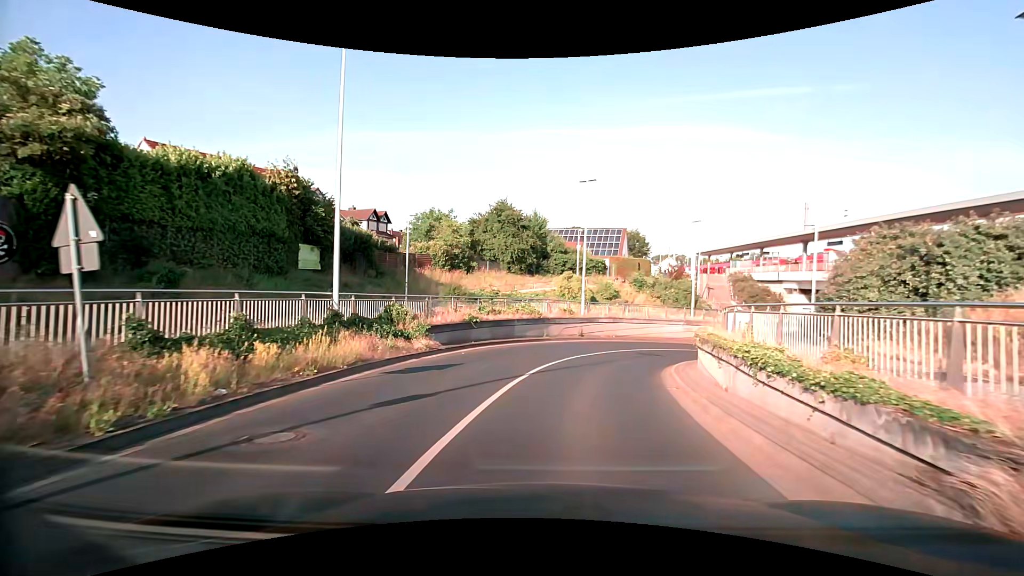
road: tertiary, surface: asphalt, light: Day
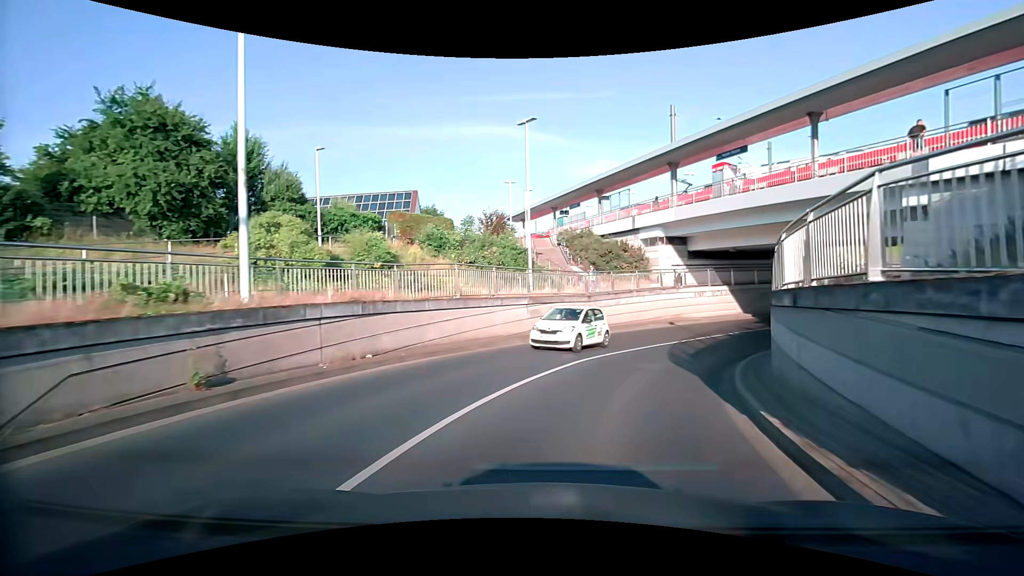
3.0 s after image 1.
(+3.9, +24.1) m; +22°
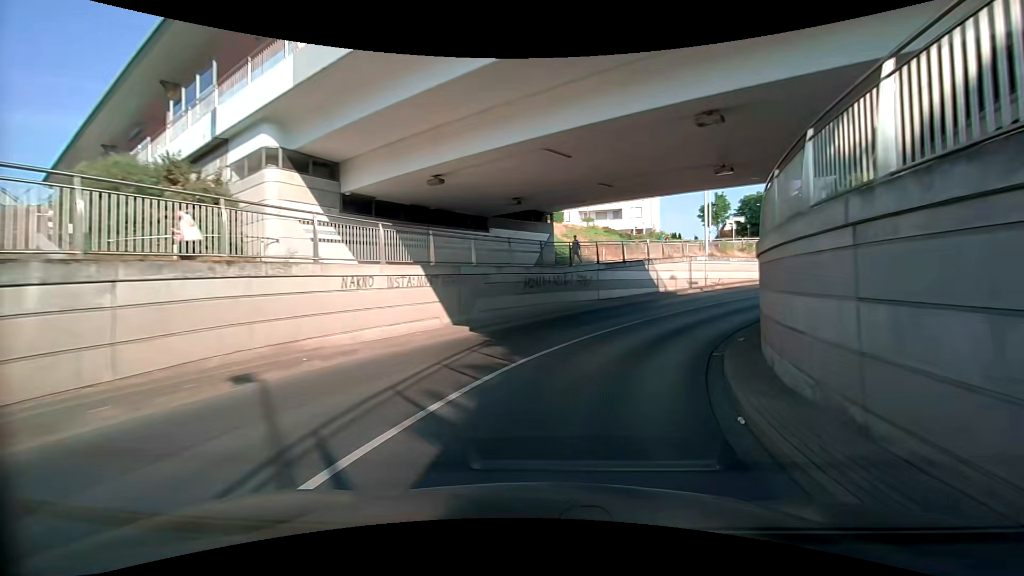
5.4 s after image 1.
(+6.2, +21.1) m; +33°
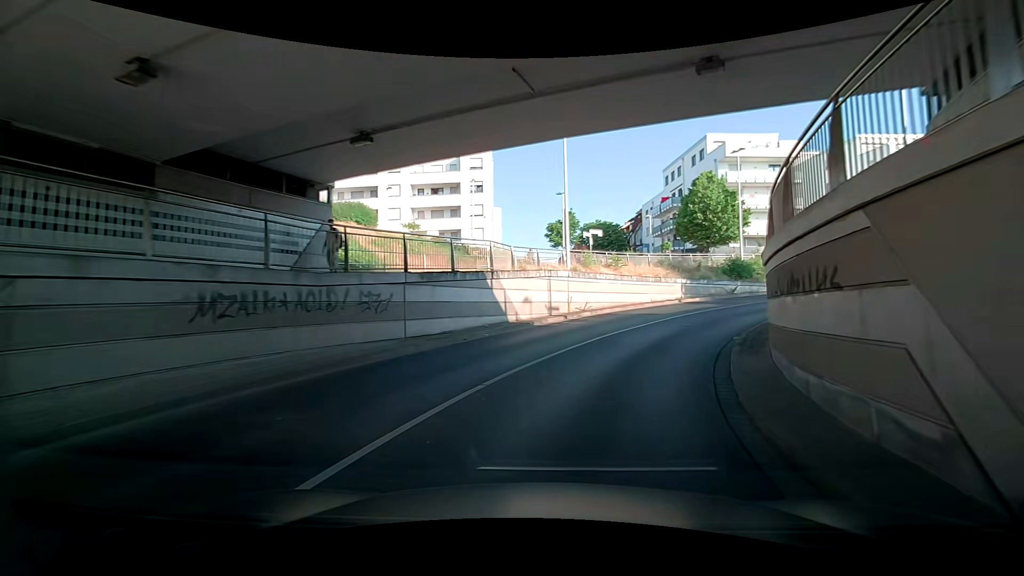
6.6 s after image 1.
(+1.8, +11.9) m; +17°
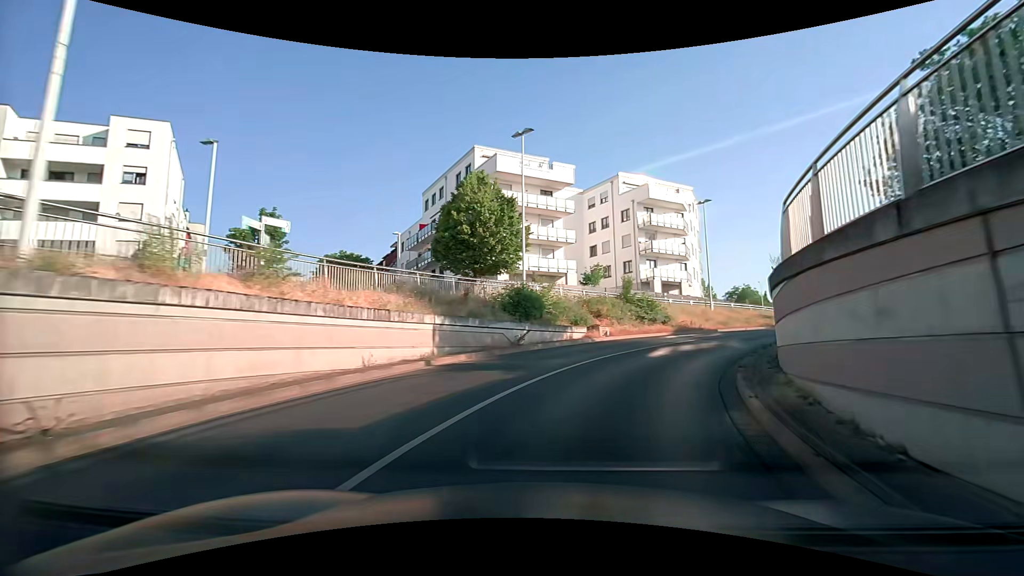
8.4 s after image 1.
(+1.5, +17.5) m; +19°
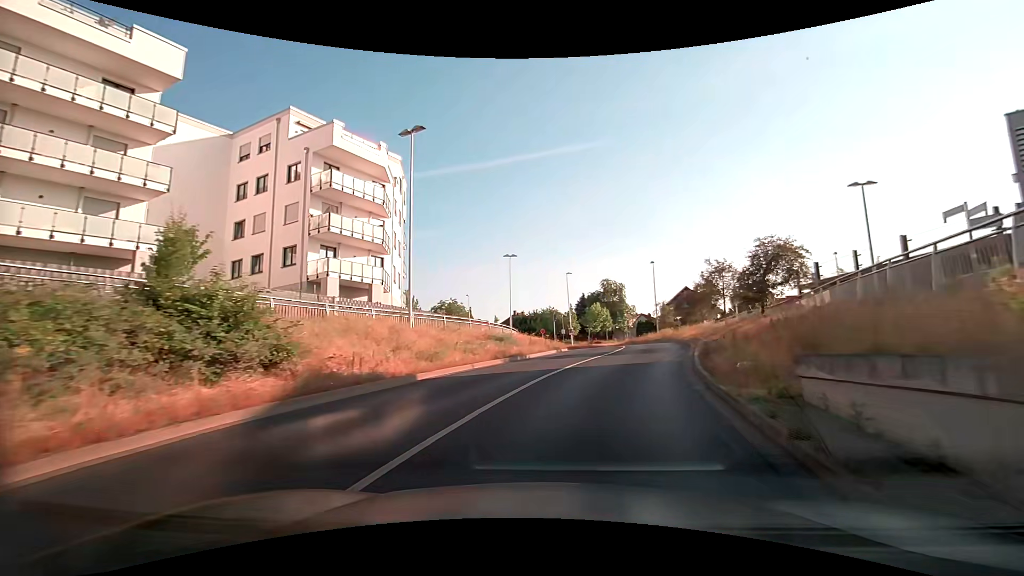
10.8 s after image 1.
(+8.8, +19.3) m; +41°
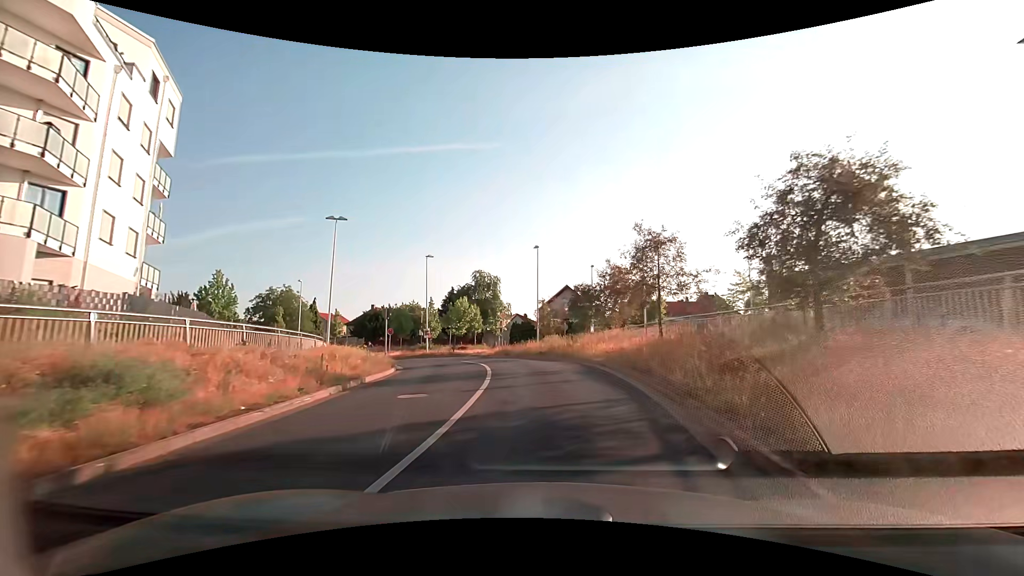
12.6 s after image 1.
(+2.2, +15.4) m; +14°
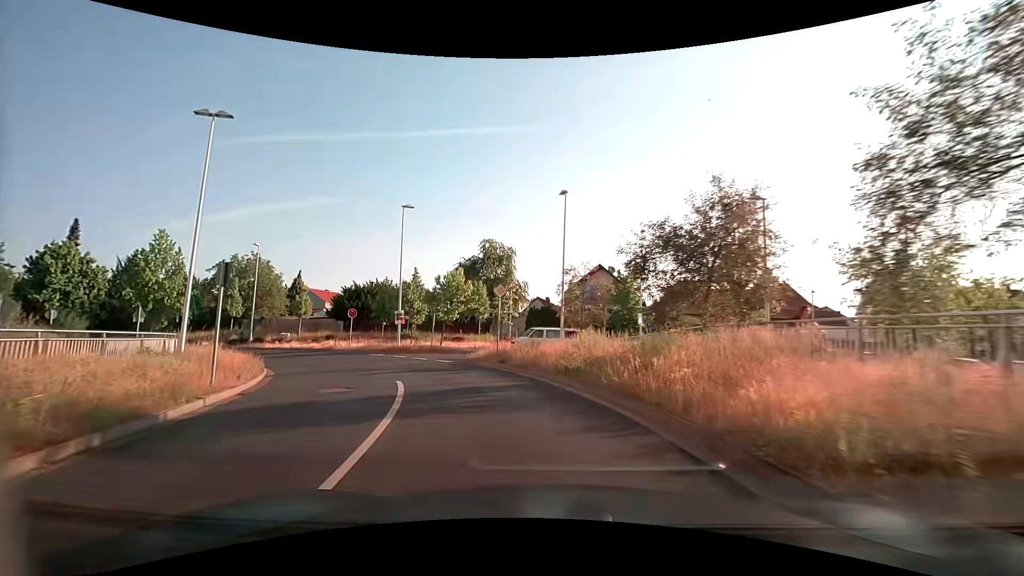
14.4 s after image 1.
(+0.1, +15.3) m; -3°
(-1, +10) (-4, +19) (-10, +28) (-17, +35) (-26, +40) (-35, +43) (-45, +45) (-55, +46) (-65, +47) (-75, +49) m
